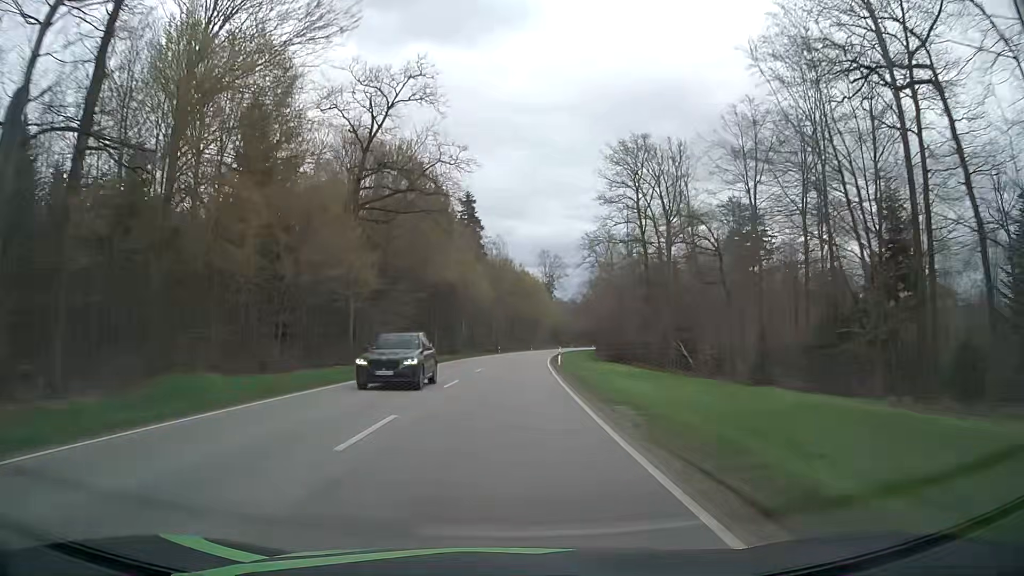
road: secondary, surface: asphalt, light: Day
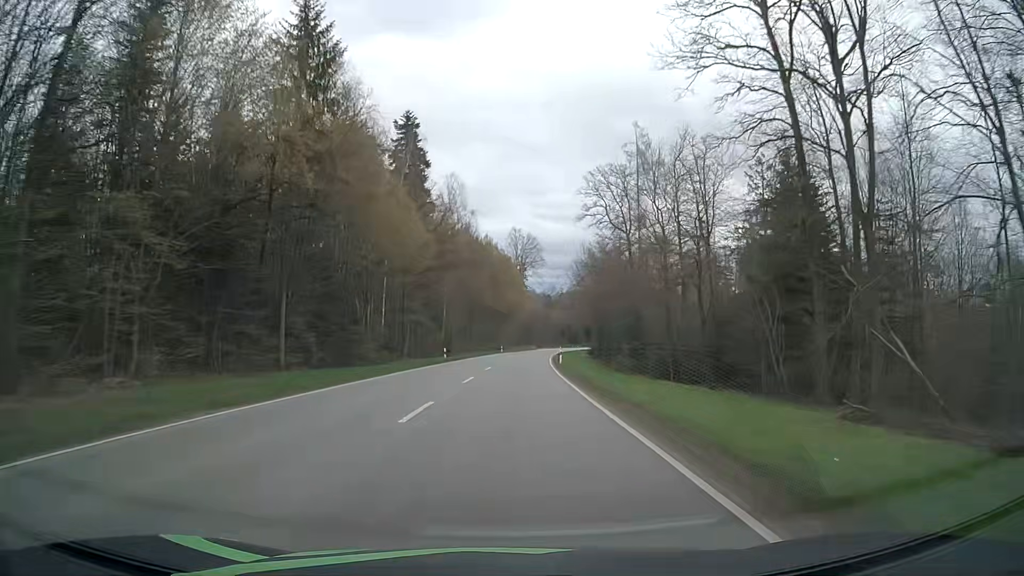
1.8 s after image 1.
(+1.0, +44.7) m; +3°
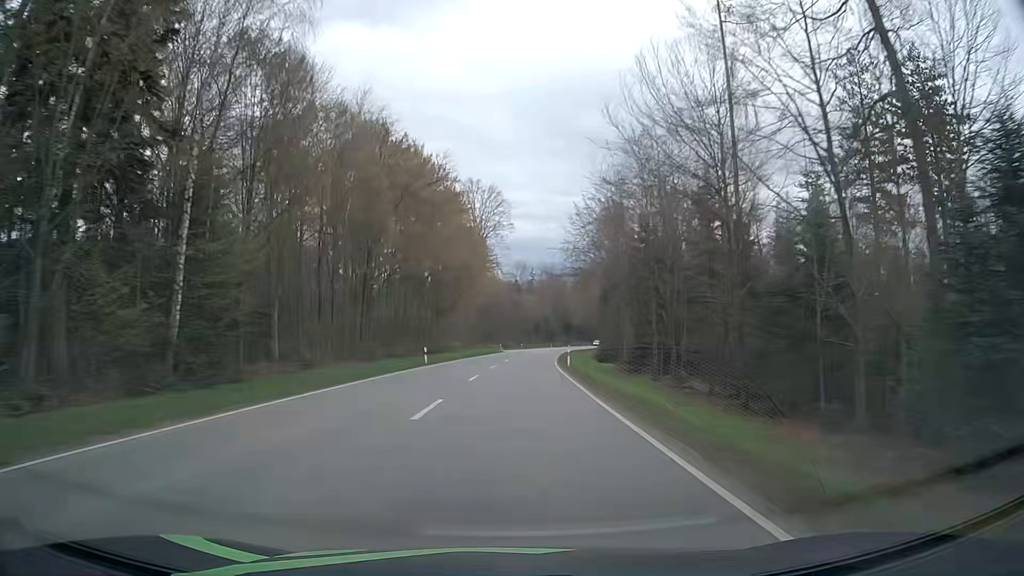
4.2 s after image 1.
(+1.9, +59.3) m; +3°
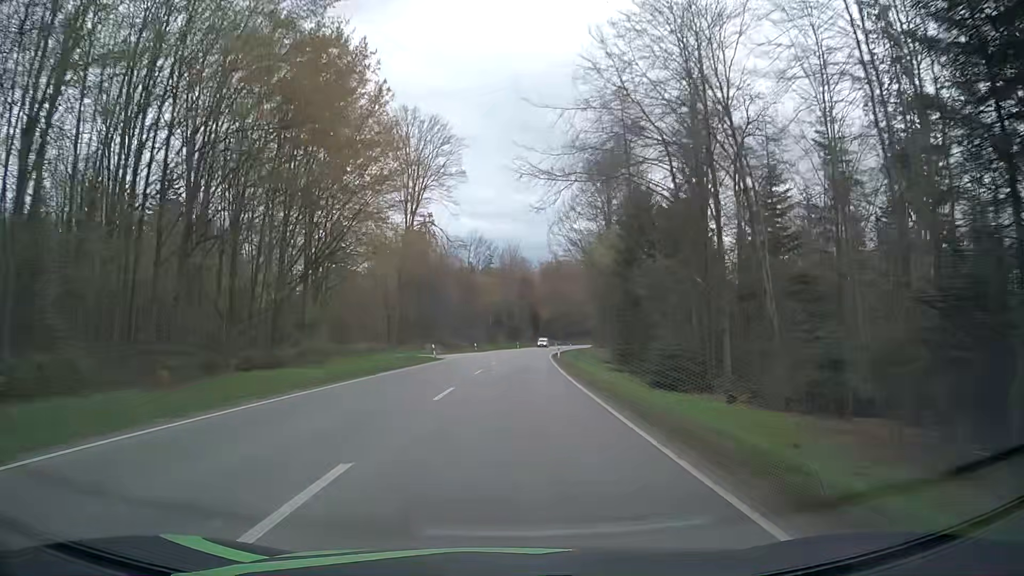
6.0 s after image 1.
(+1.5, +44.3) m; +4°
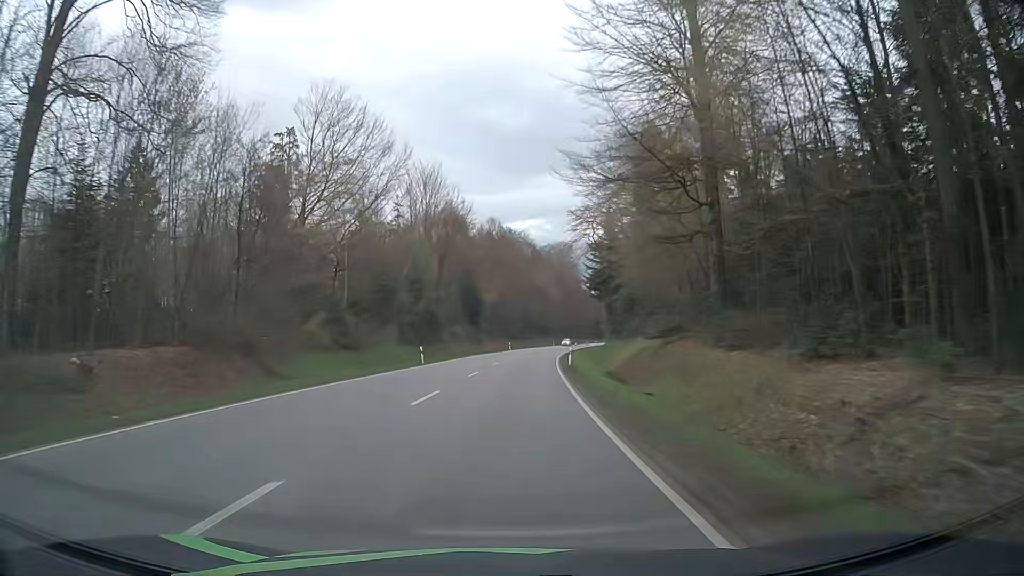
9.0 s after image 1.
(+3.3, +72.5) m; +5°
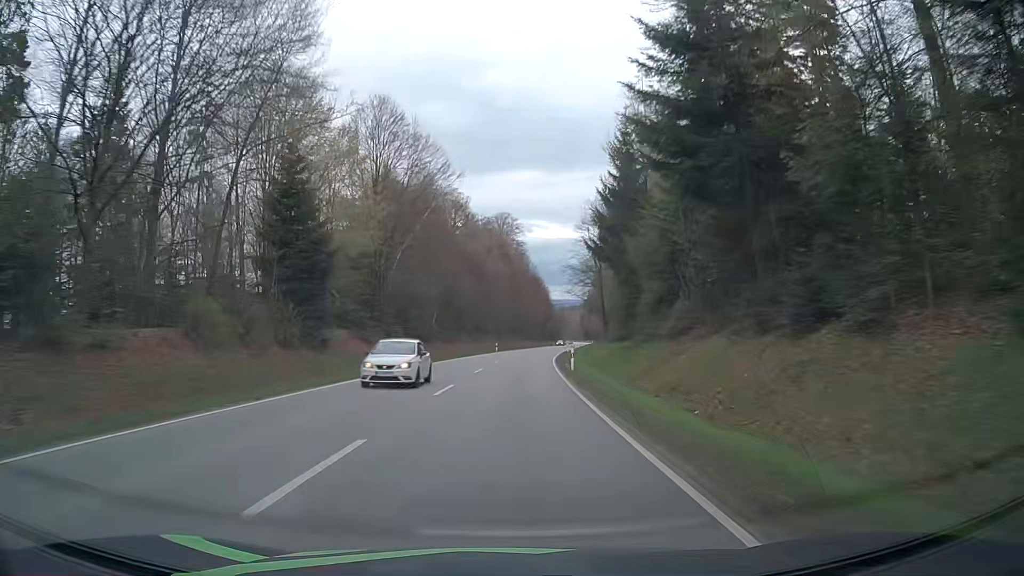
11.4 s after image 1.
(+2.8, +56.7) m; +6°
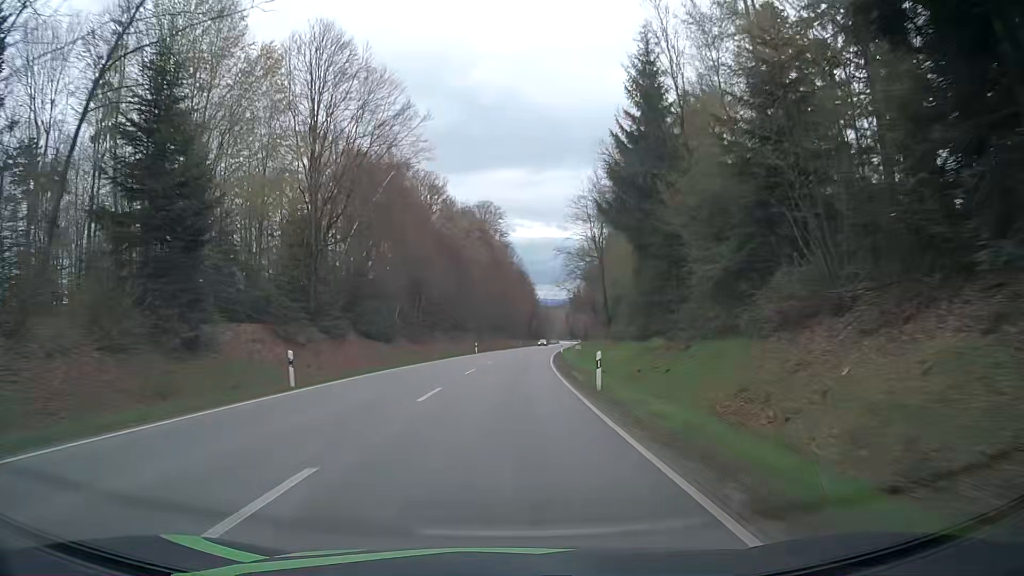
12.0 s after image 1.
(+0.2, +14.1) m; +2°
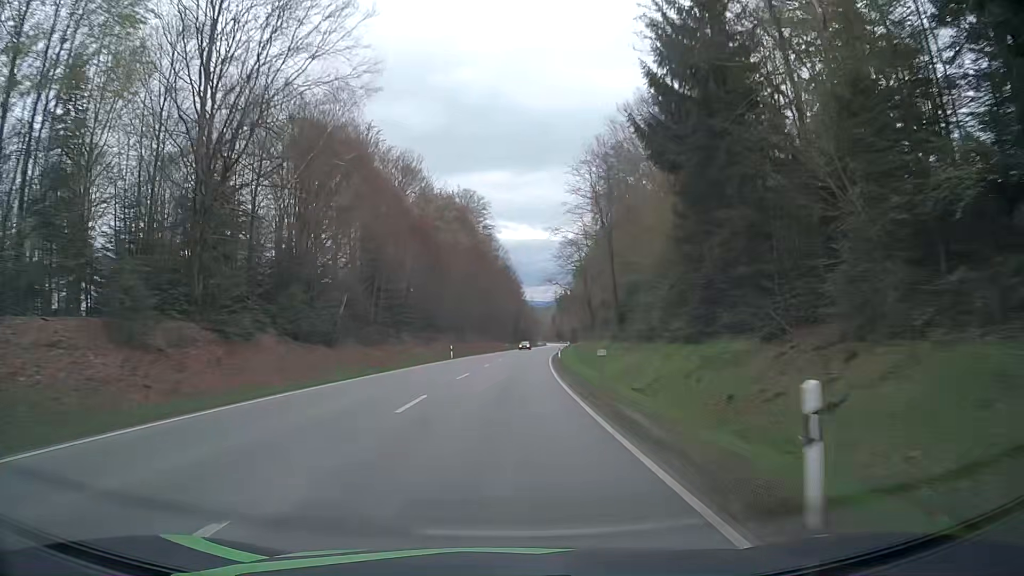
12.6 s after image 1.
(+0.2, +14.1) m; +2°
(0, +10) (0, +20) (0, +30) (+1, +40) (+1, +50) (+2, +60) (+3, +70) (+3, +80) (+4, +90) (+5, +100) m
